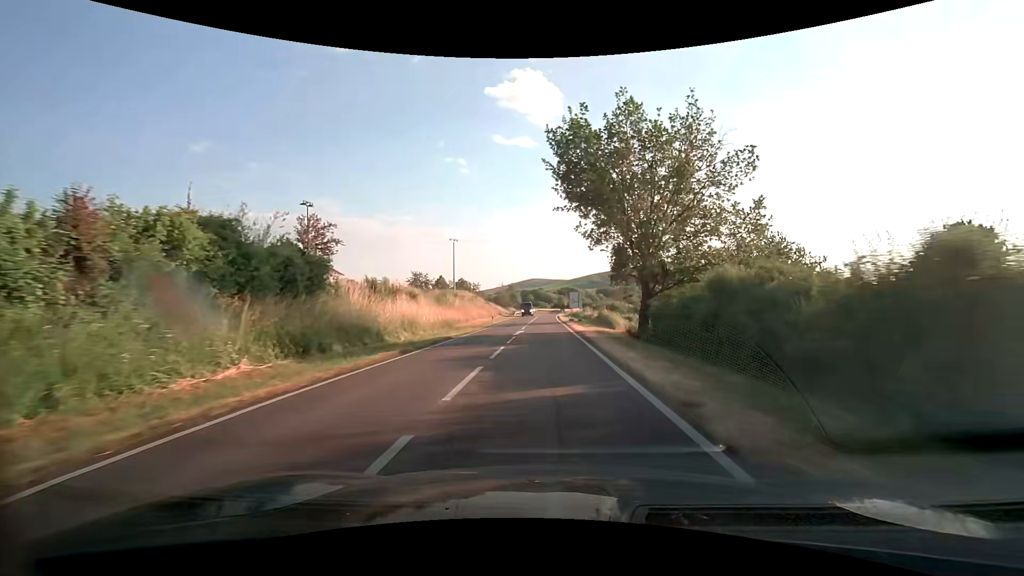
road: primary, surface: asphalt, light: Day
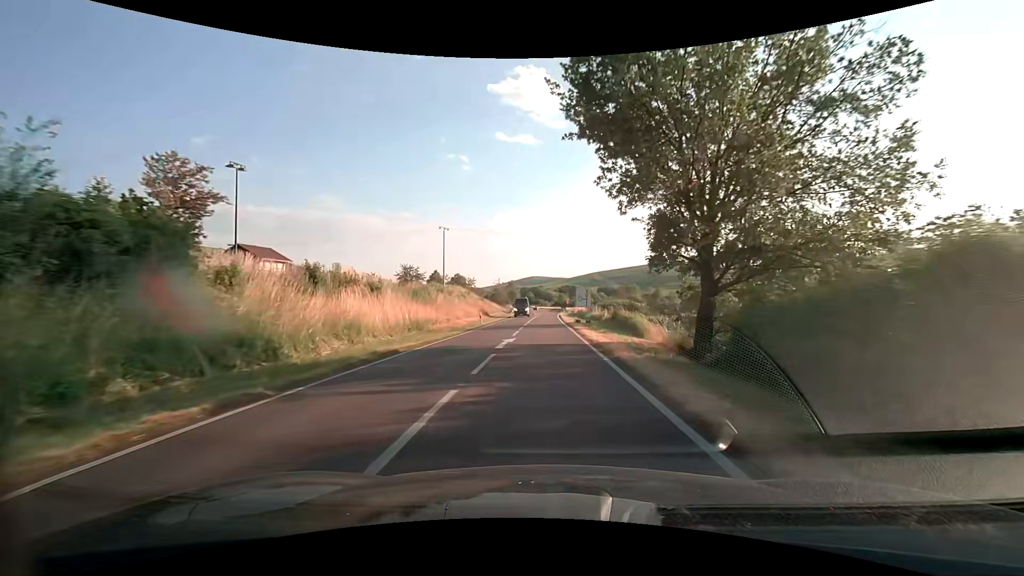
(0.0, +9.3) m; 0°
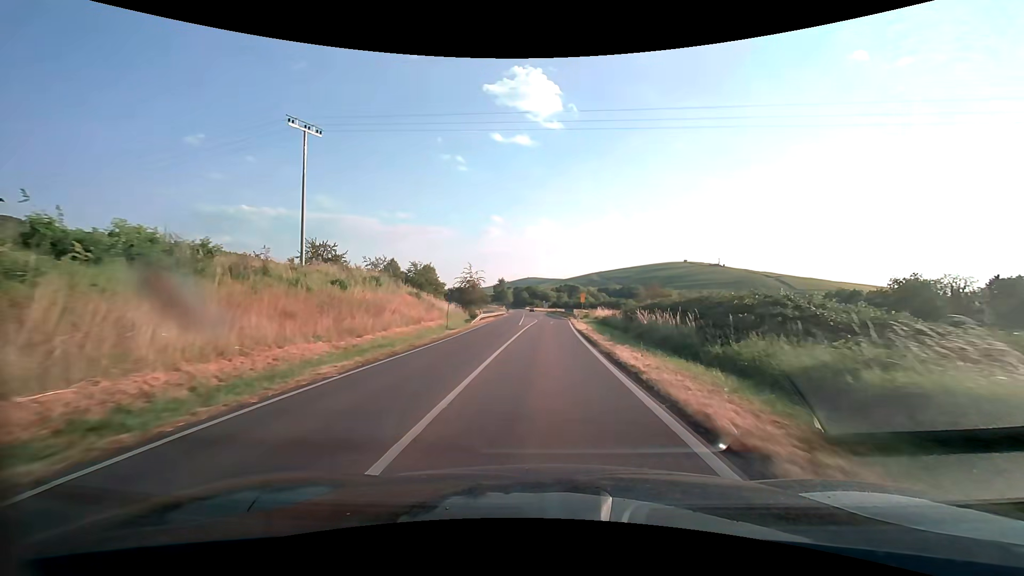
(+0.2, +44.8) m; 0°
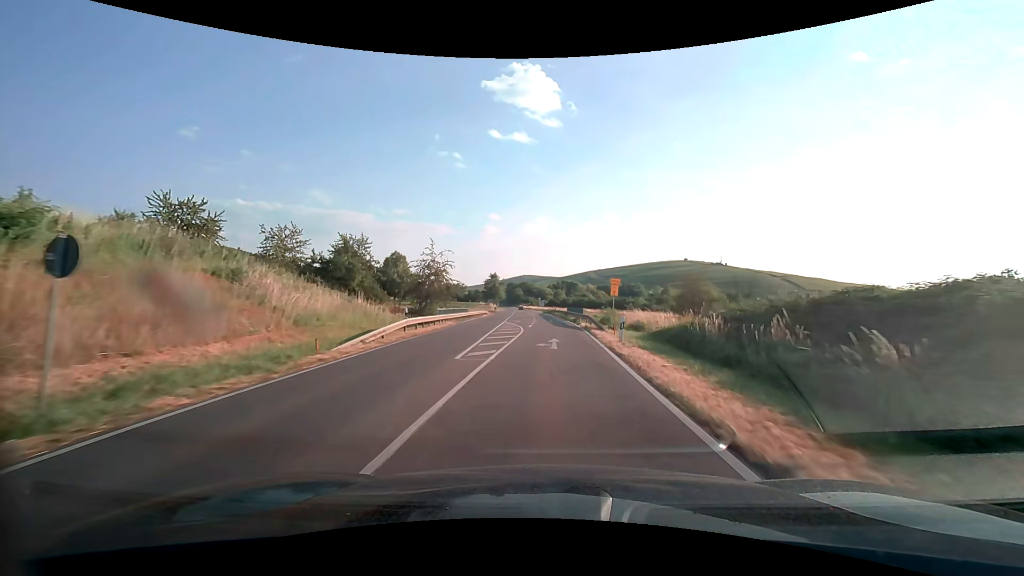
(+0.2, +27.0) m; +1°
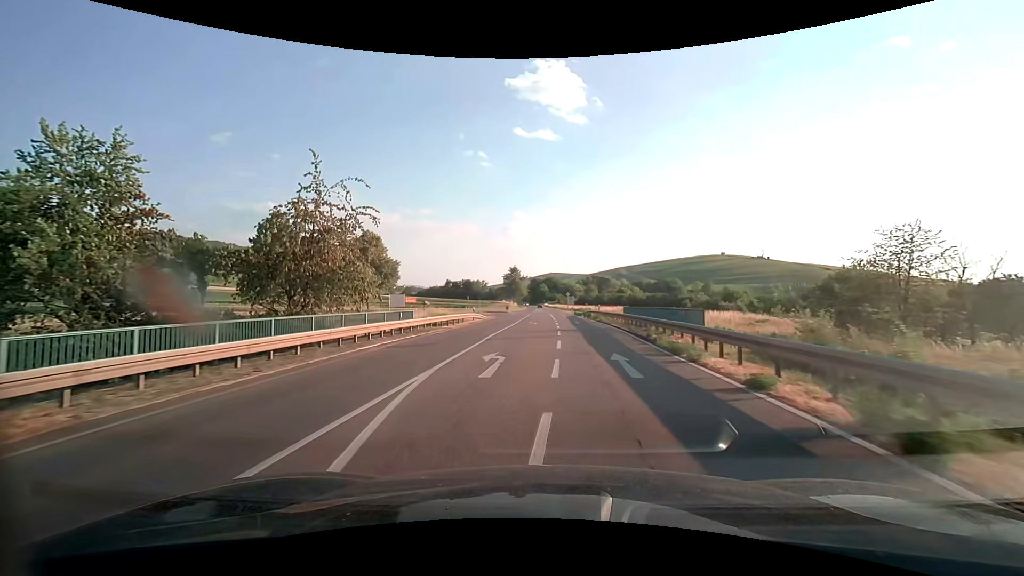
(-0.5, +34.4) m; -3°
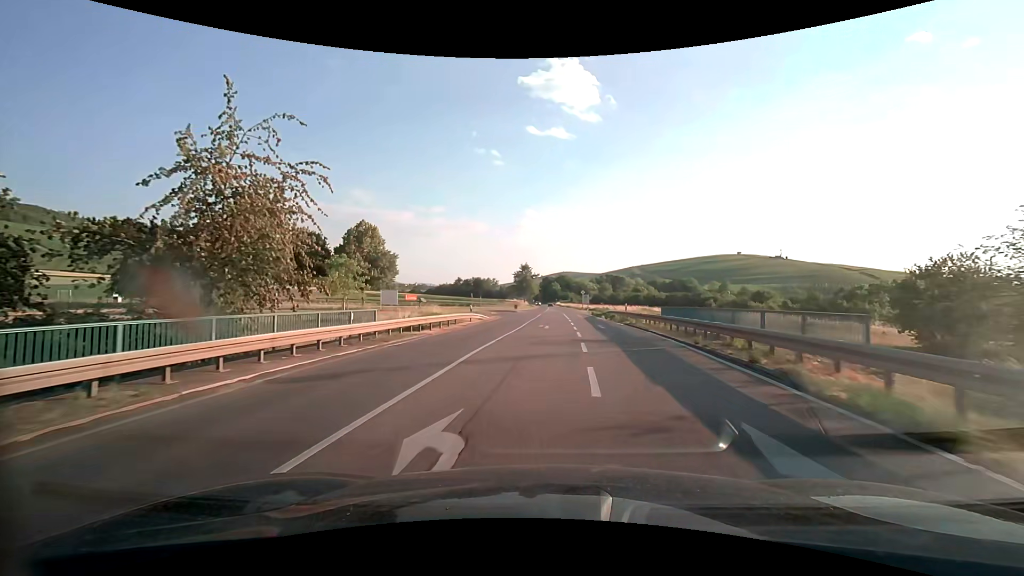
(-0.1, +8.2) m; -1°
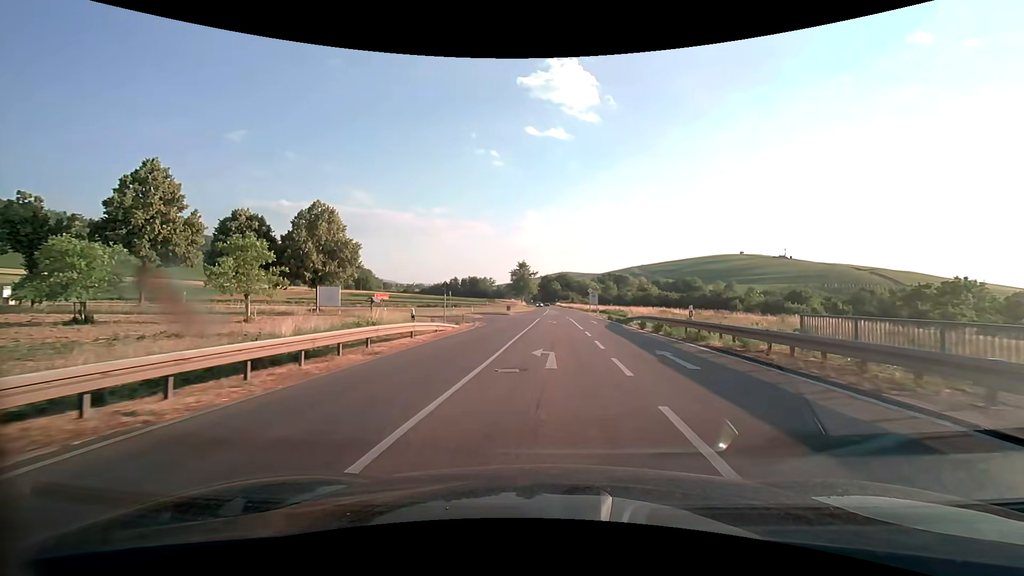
(0.0, +15.4) m; 0°
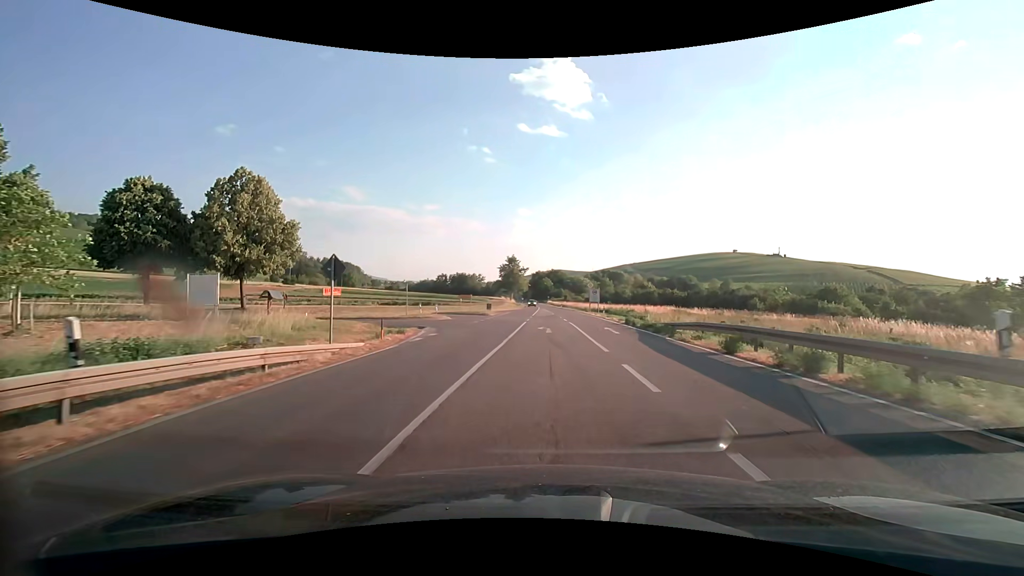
(+0.2, +13.6) m; +1°
(0, +10) (0, +20) (0, +30) (-2, +40) (-11, +44) (-20, +43) (-30, +40) (-40, +37) (-49, +34) (-59, +31) m
